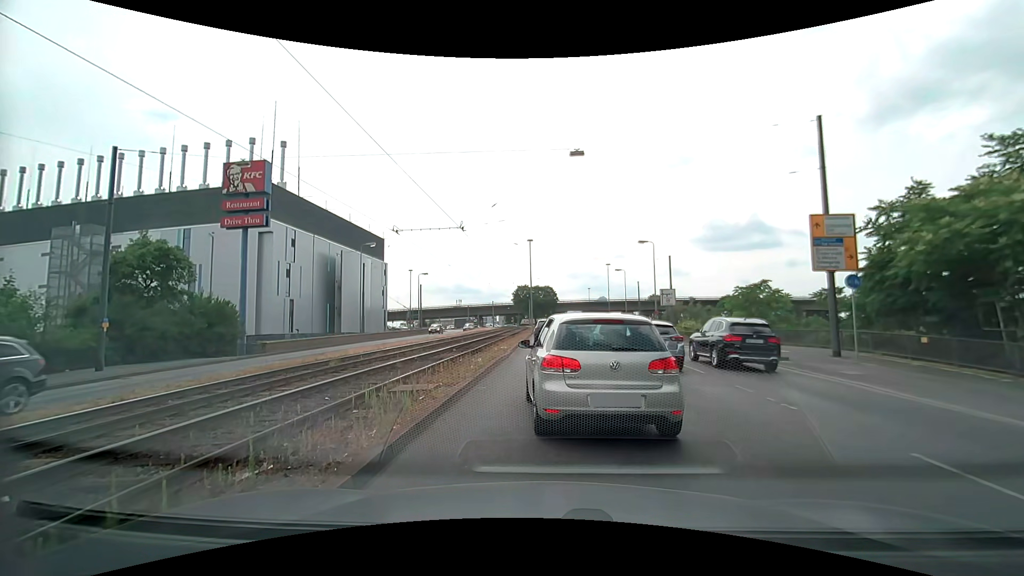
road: primary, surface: asphalt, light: Day
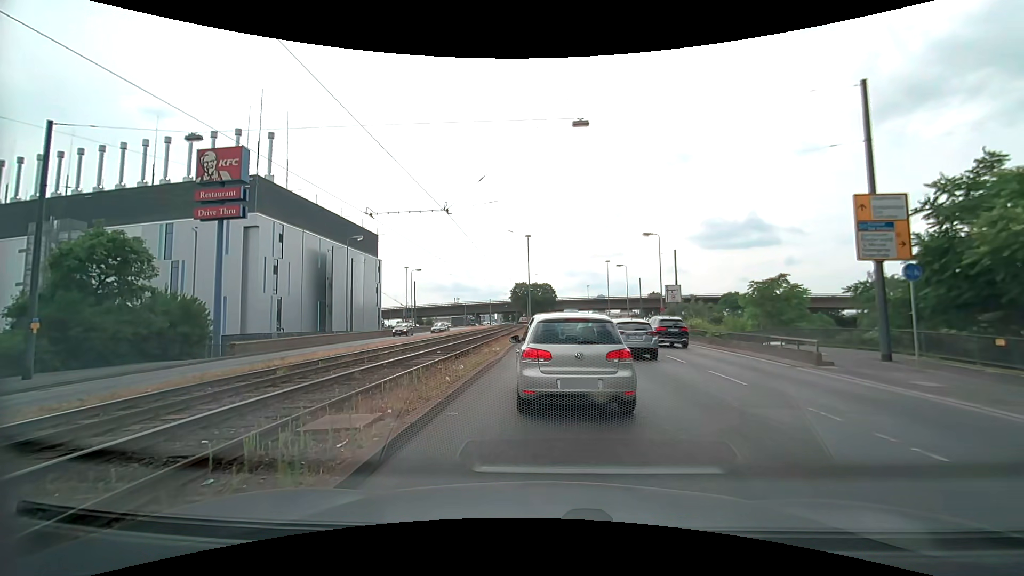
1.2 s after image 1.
(0.0, +3.4) m; 0°
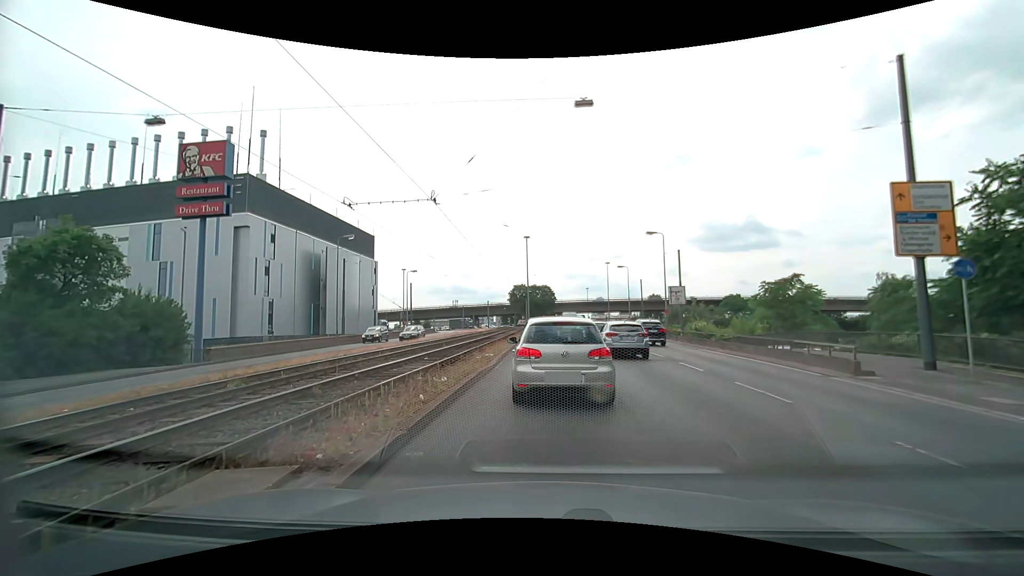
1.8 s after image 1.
(0.0, +2.1) m; 0°
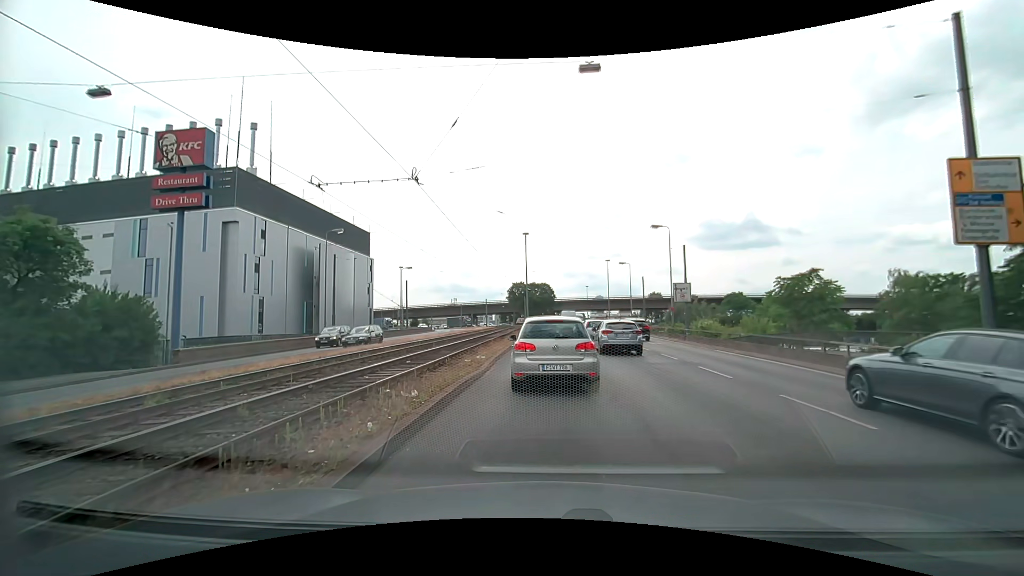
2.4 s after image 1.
(0.0, +2.4) m; +1°
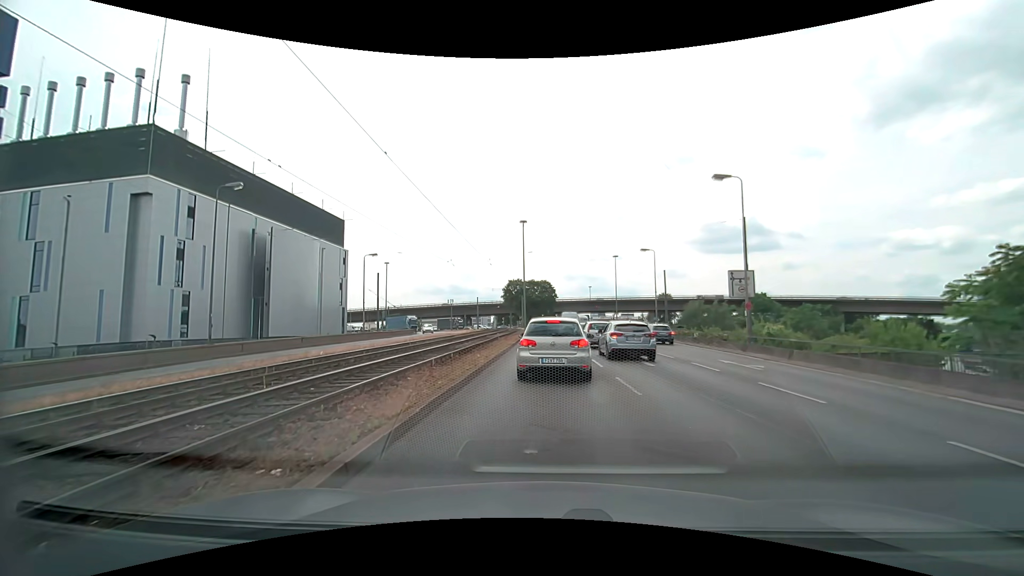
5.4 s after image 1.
(-0.1, +15.8) m; -1°
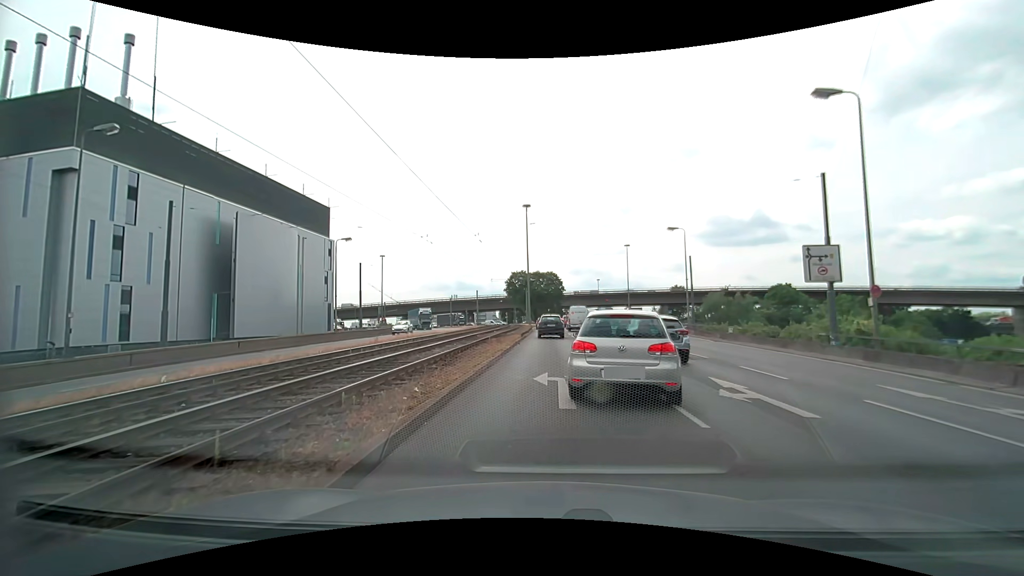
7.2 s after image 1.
(0.0, +9.3) m; 0°
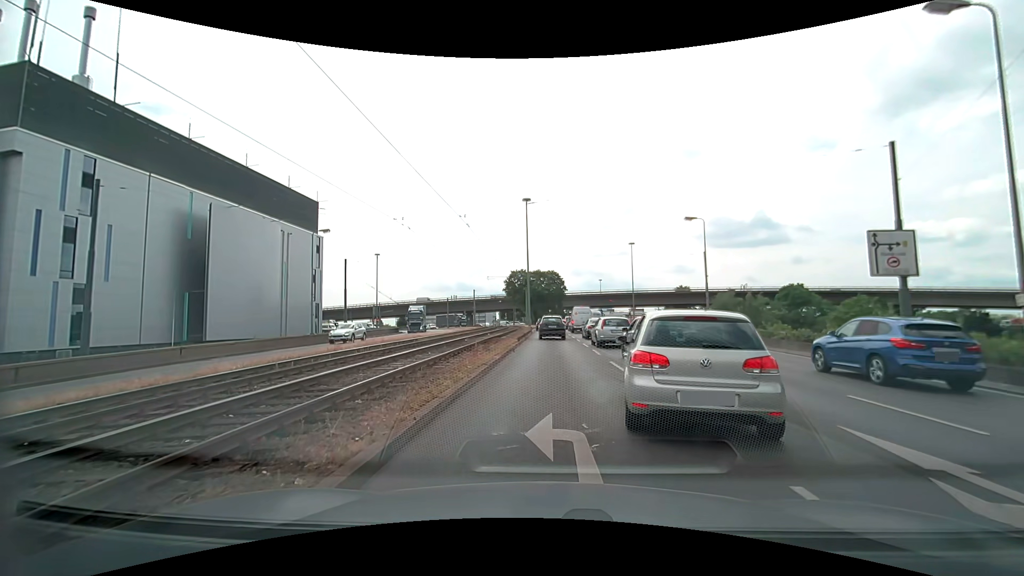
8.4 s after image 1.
(0.0, +5.1) m; 0°
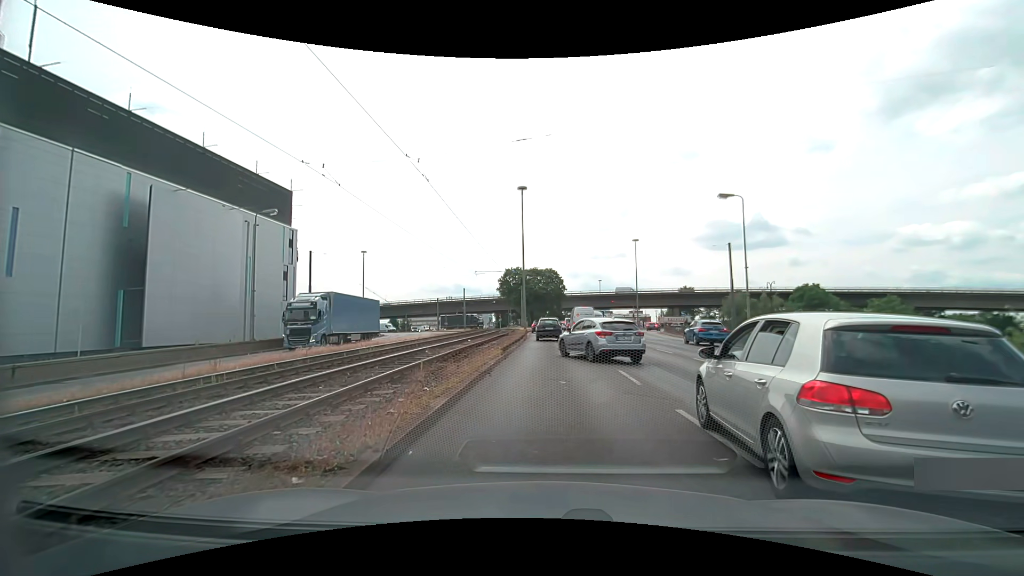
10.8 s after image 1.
(0.0, +8.3) m; +1°
